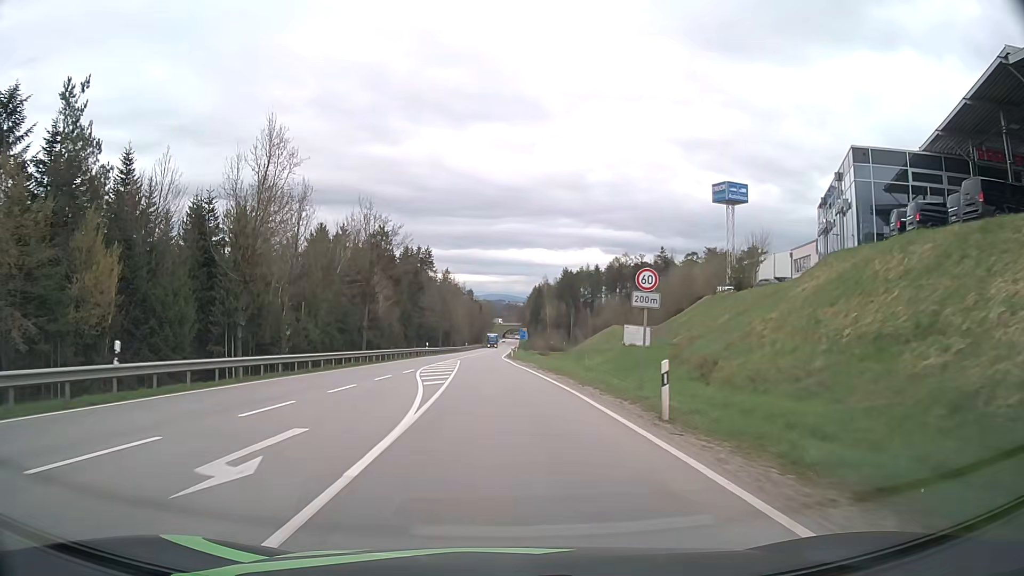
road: secondary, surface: asphalt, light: Day
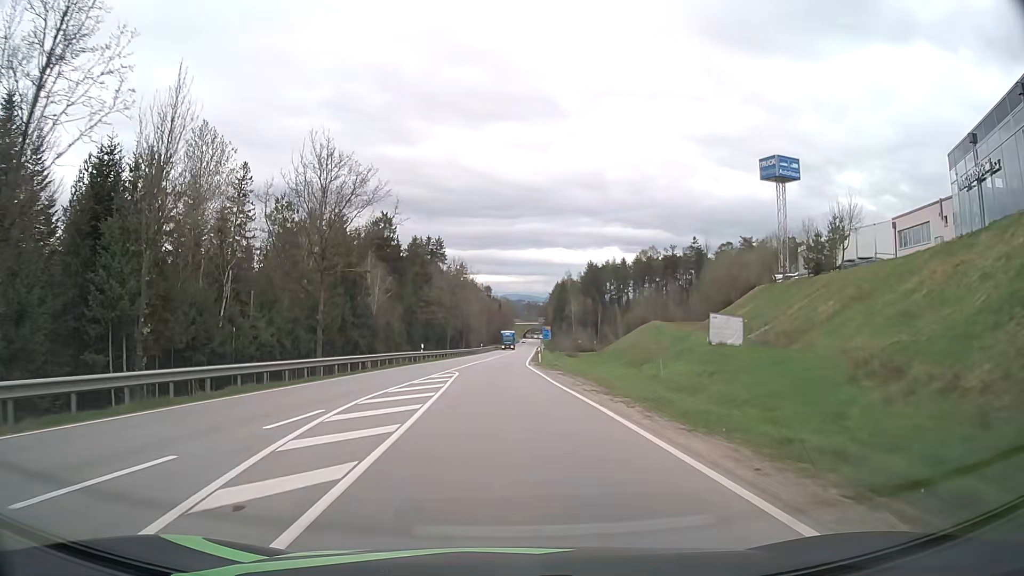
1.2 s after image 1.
(-0.3, +19.3) m; -2°
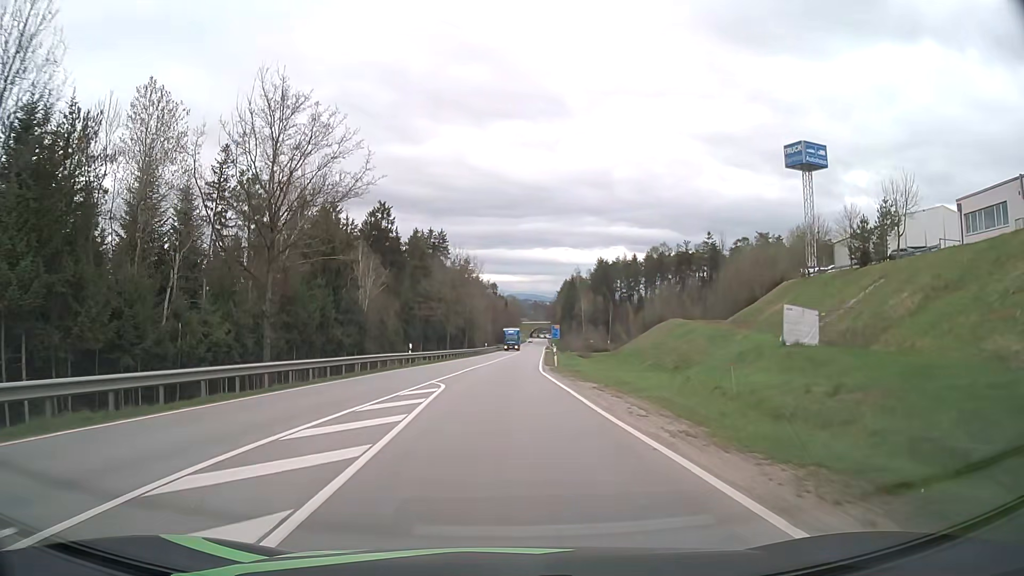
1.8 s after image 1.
(-0.1, +9.6) m; -1°
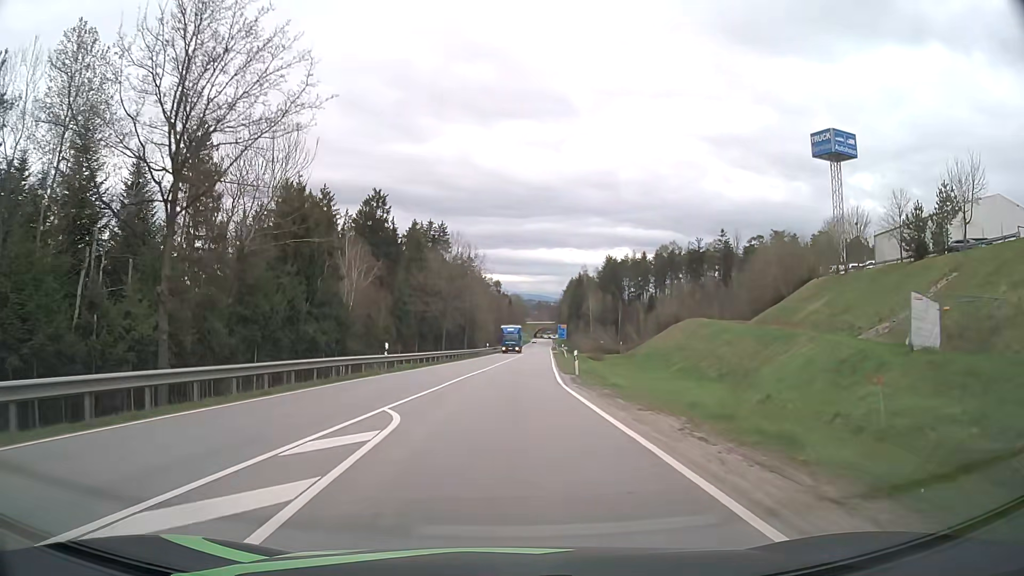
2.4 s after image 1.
(0.0, +9.7) m; 0°
